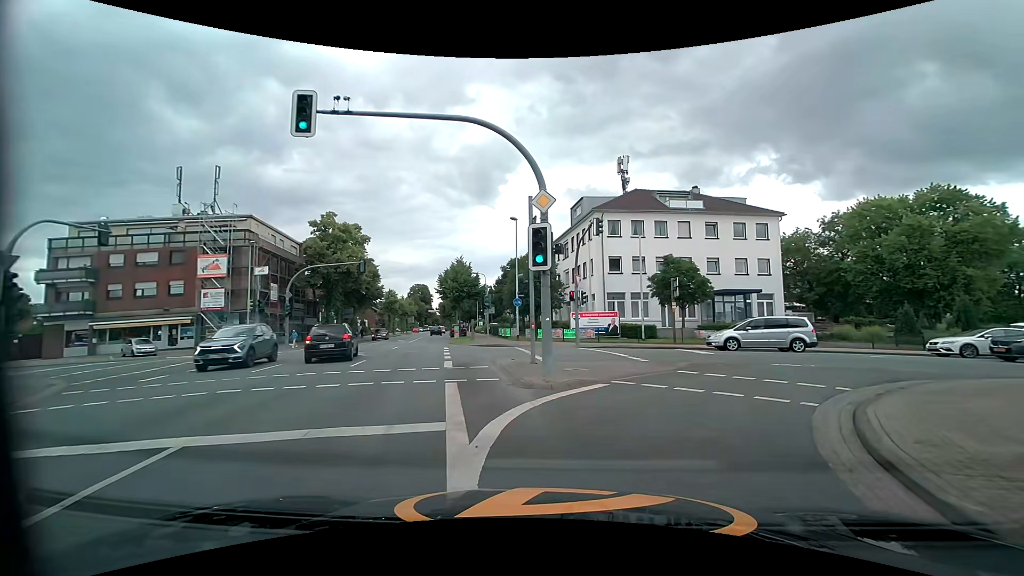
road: tertiary_link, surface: asphalt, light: Day
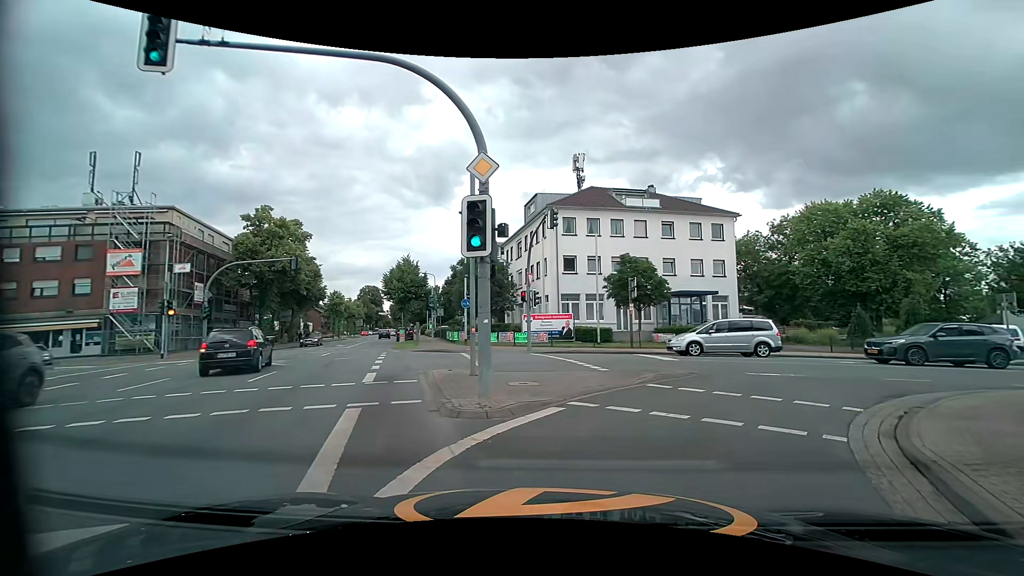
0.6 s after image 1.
(+0.1, +2.6) m; +6°
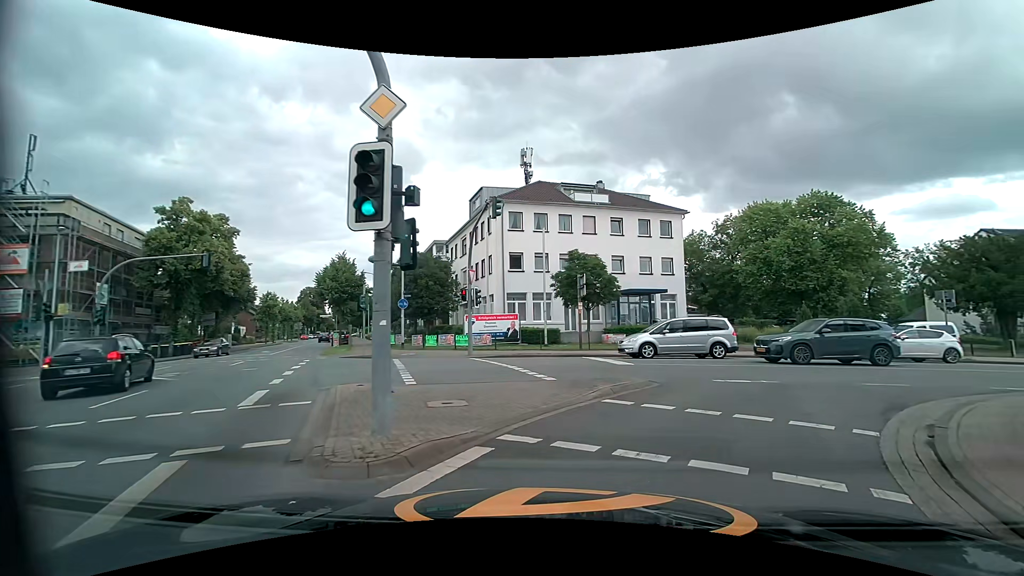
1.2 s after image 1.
(+0.1, +2.4) m; +6°
